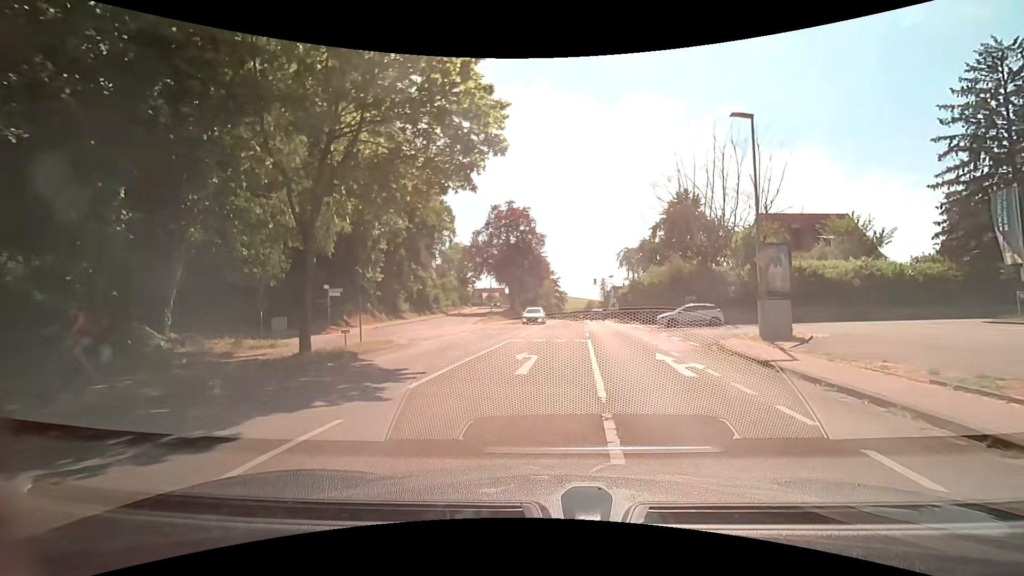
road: secondary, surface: asphalt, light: Day
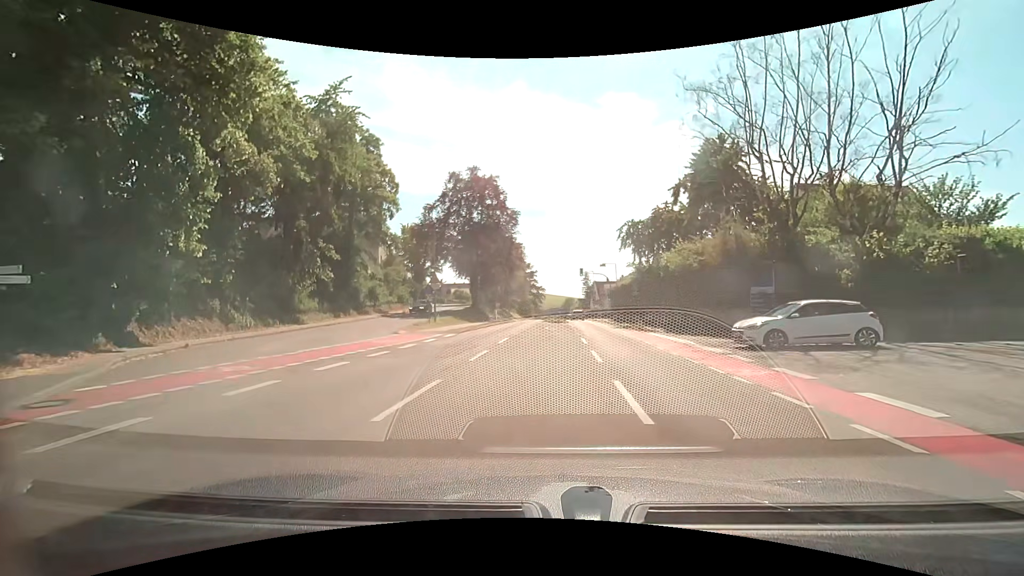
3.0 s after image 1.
(+0.2, +17.0) m; +2°
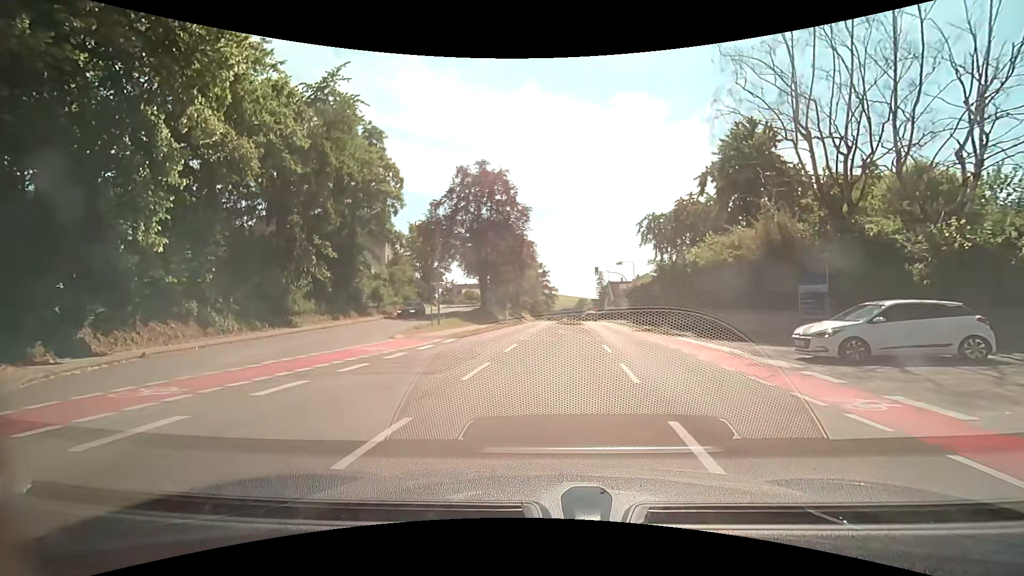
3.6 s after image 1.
(0.0, +2.9) m; -1°
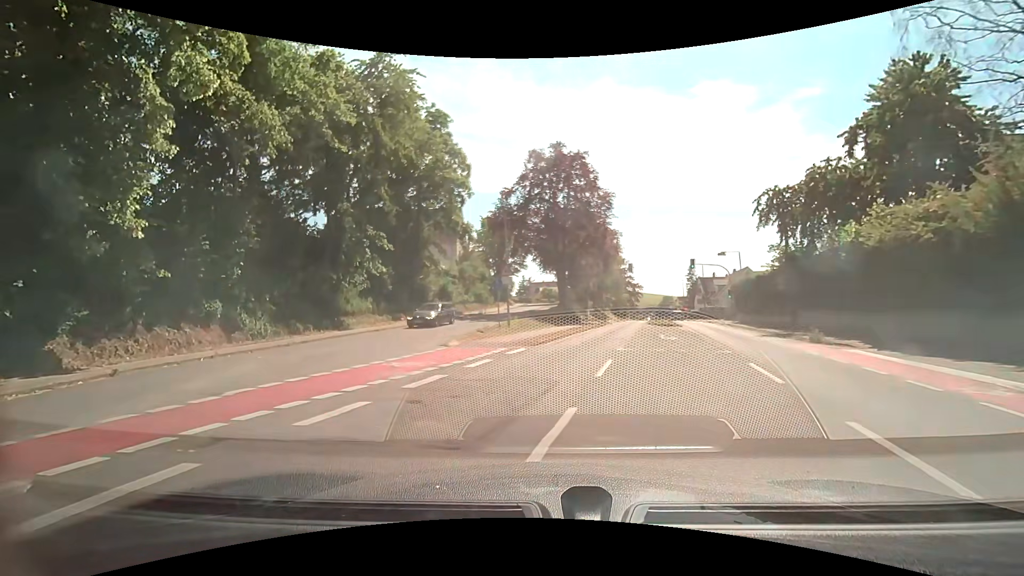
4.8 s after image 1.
(-0.5, +5.6) m; -9°
